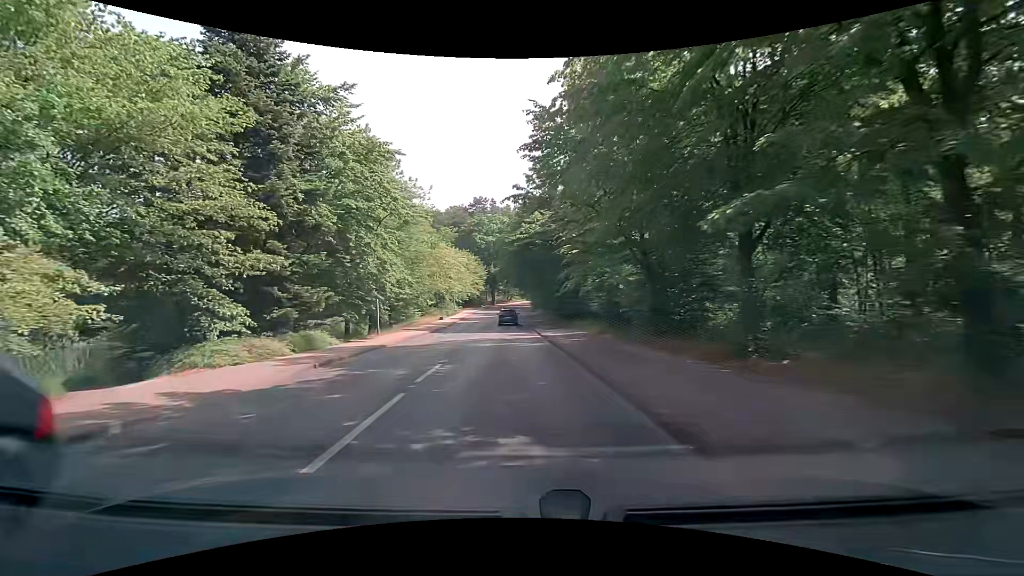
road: unclassified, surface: asphalt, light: Day
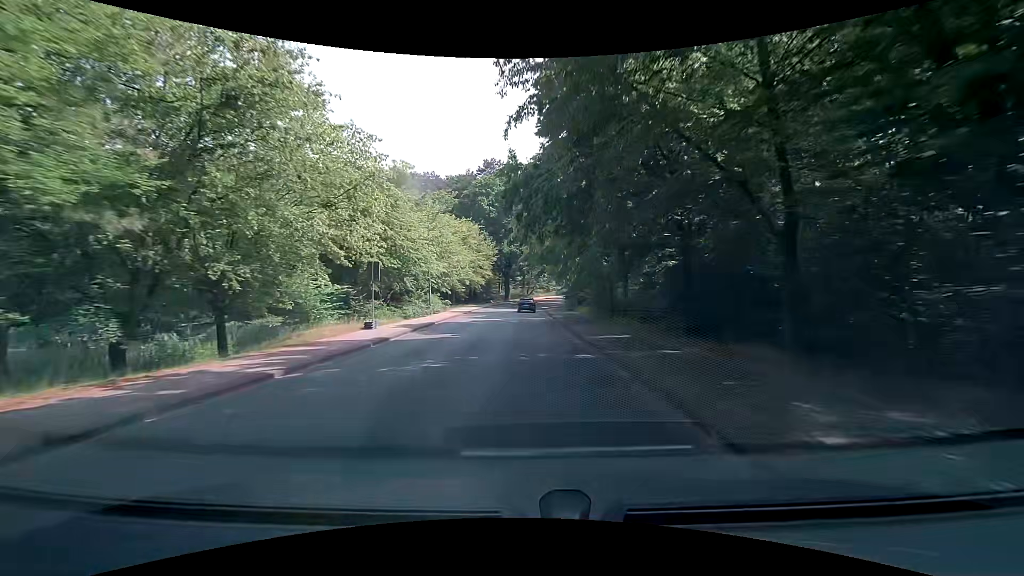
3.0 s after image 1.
(-1.6, +33.7) m; -2°
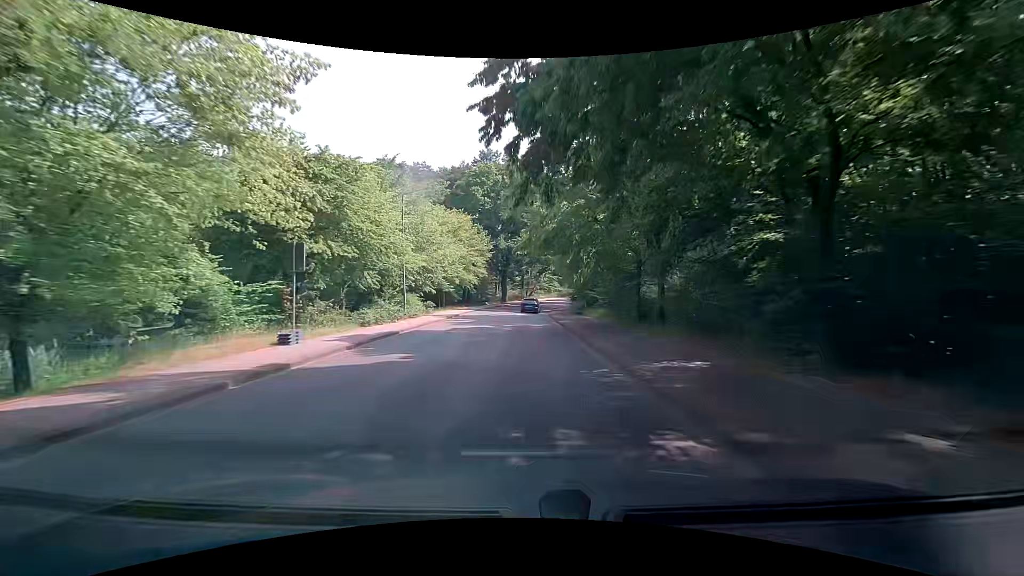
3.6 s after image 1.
(-0.1, +7.9) m; -1°
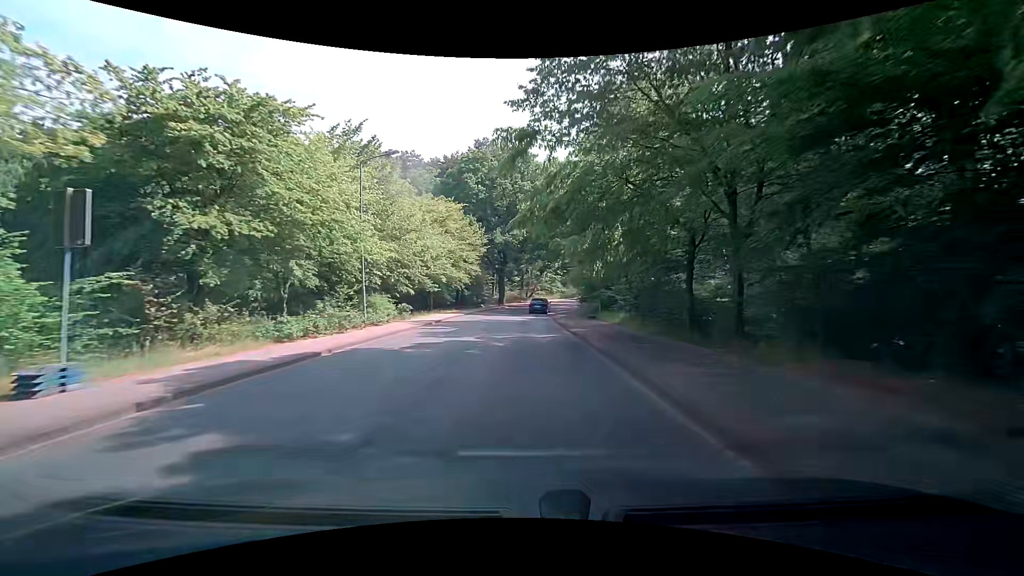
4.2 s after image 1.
(0.0, +7.7) m; -1°
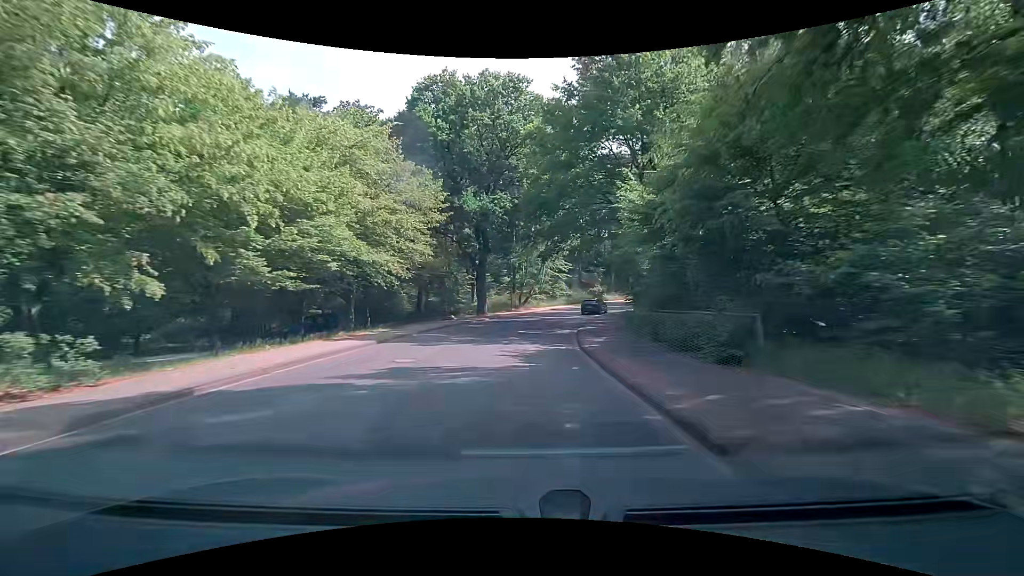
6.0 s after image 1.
(+0.5, +22.7) m; +2°
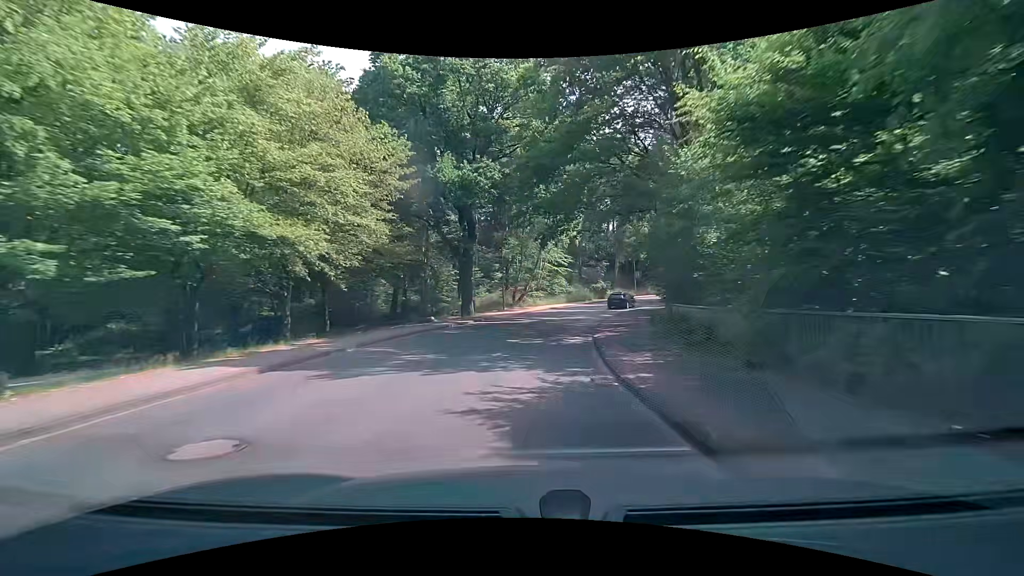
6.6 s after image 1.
(0.0, +7.5) m; +1°
